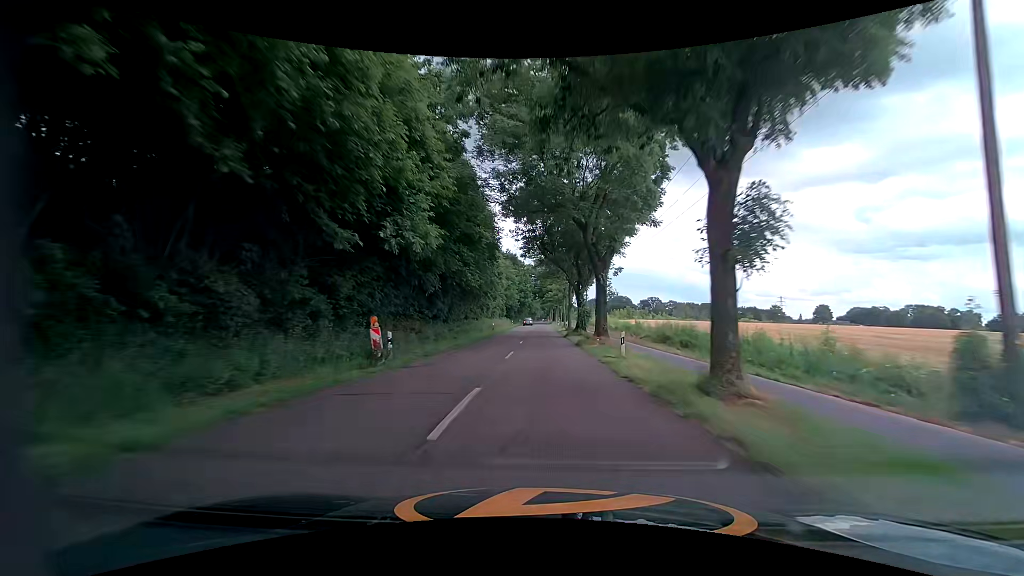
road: tertiary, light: Day
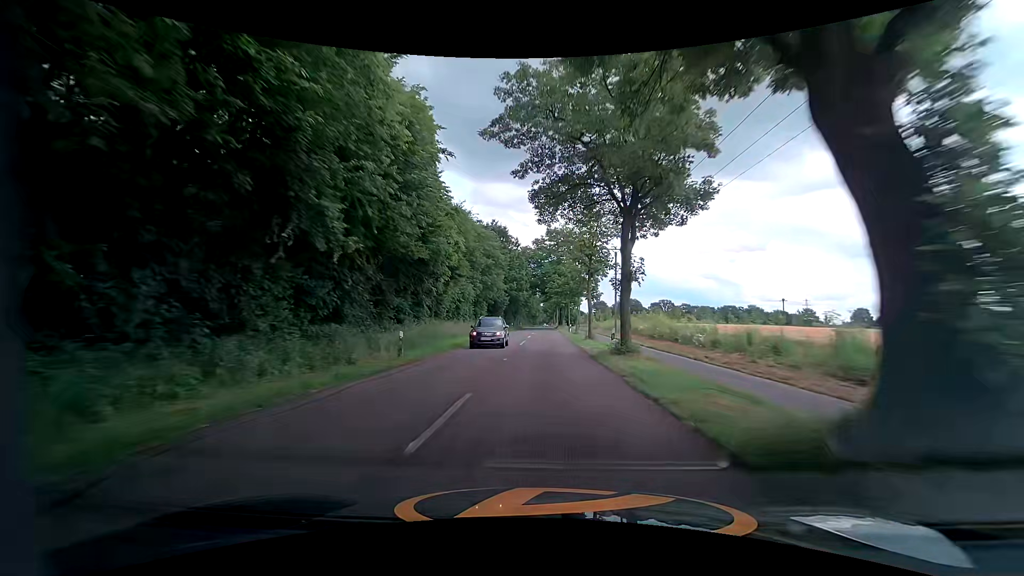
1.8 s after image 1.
(+0.2, +37.3) m; 0°
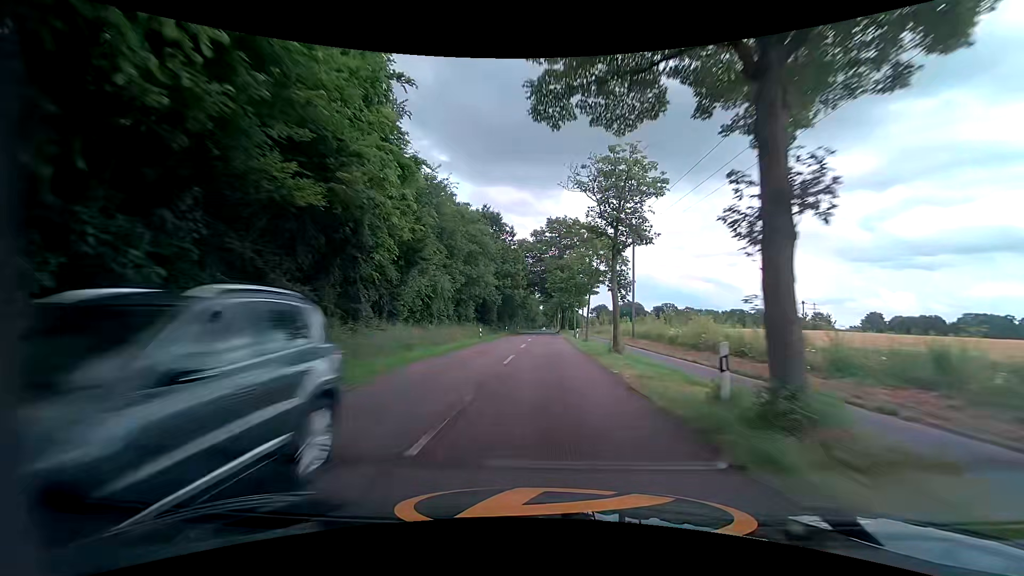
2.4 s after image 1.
(0.0, +12.1) m; 0°
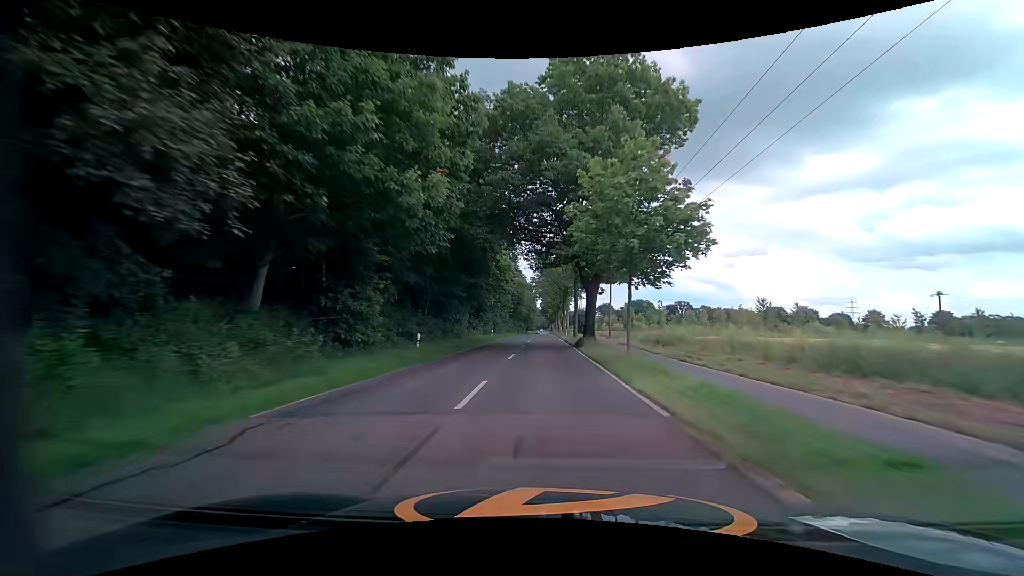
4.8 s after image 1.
(+0.3, +49.9) m; 0°
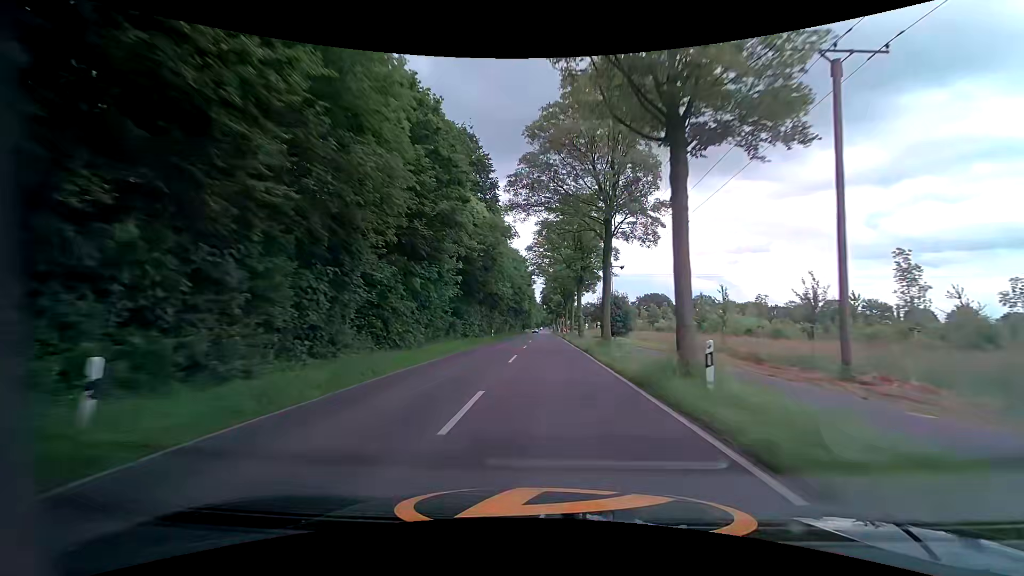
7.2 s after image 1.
(-0.1, +49.9) m; 0°
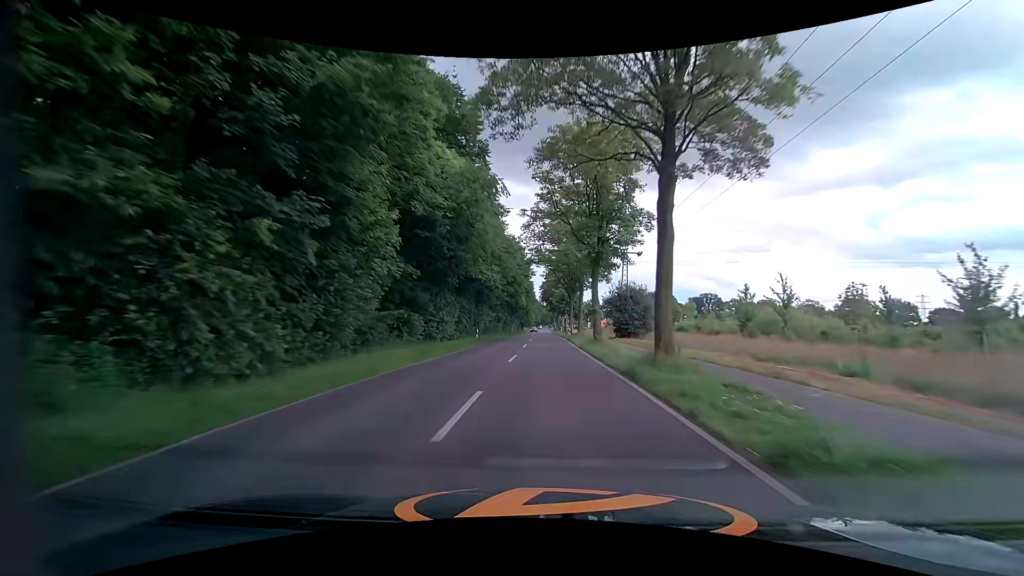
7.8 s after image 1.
(0.0, +12.4) m; 0°
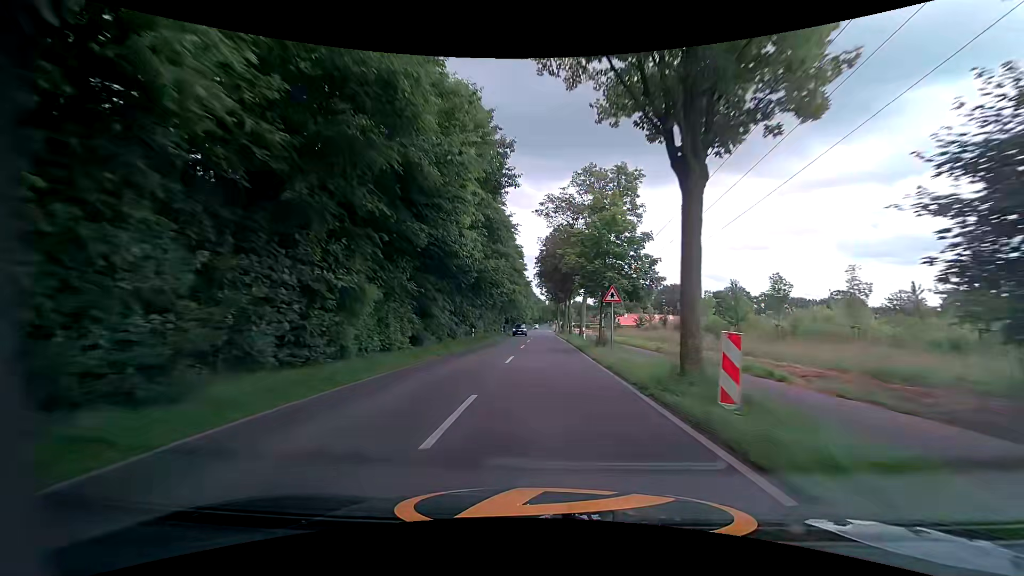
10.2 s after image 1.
(+0.4, +48.1) m; +1°
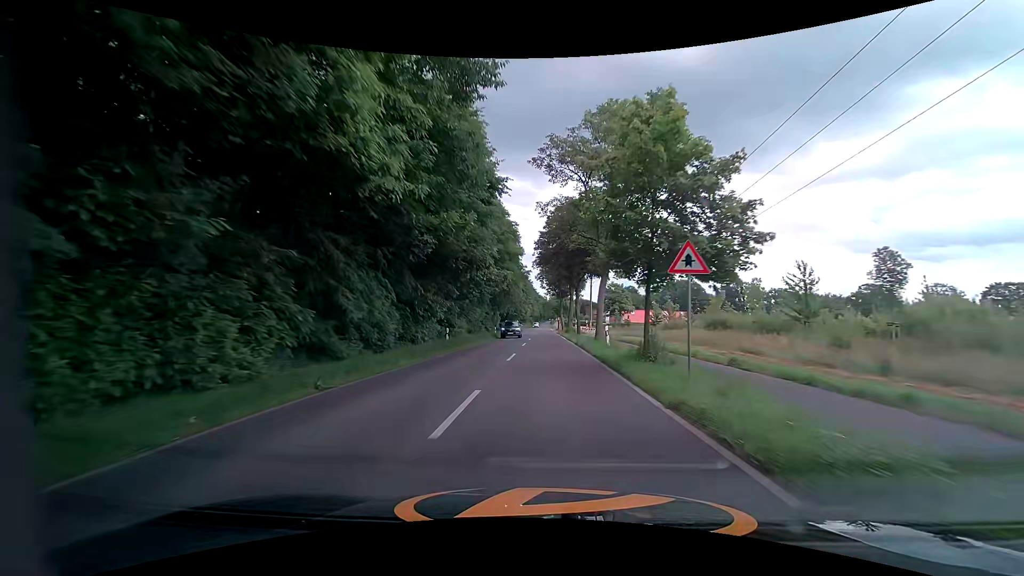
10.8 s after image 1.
(-0.1, +11.6) m; -1°
